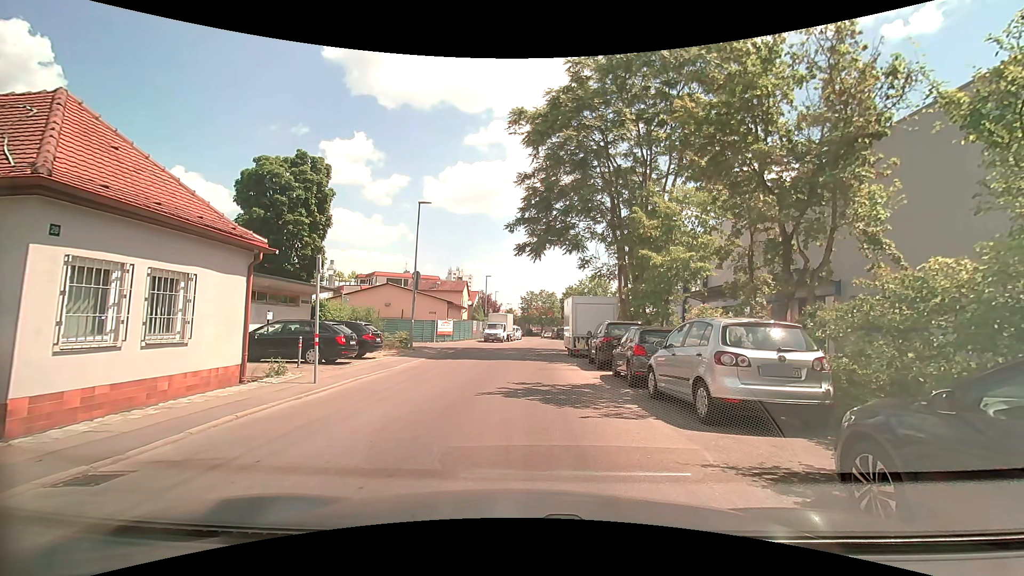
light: Day
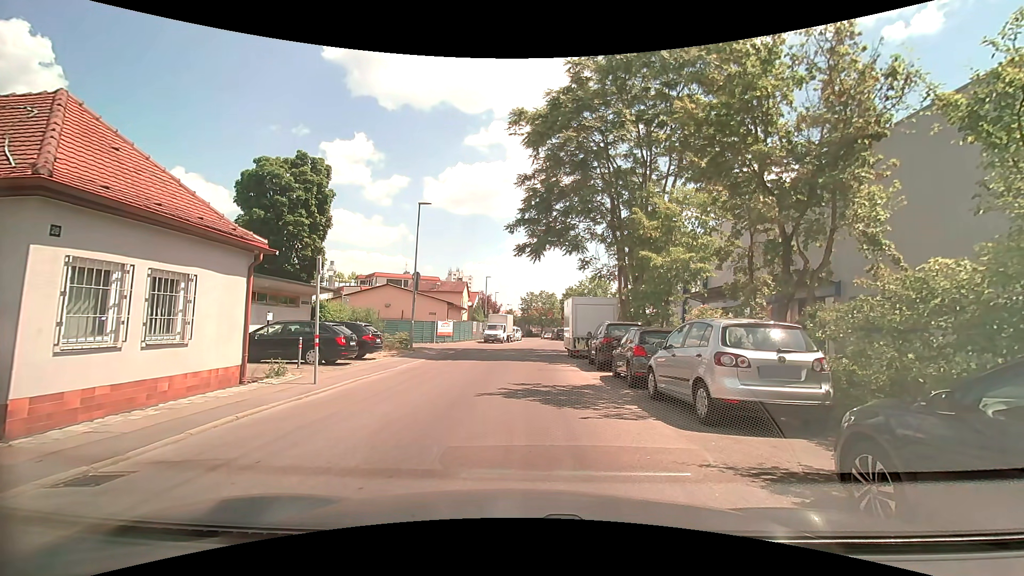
(0.0, 0.0) m; 0°
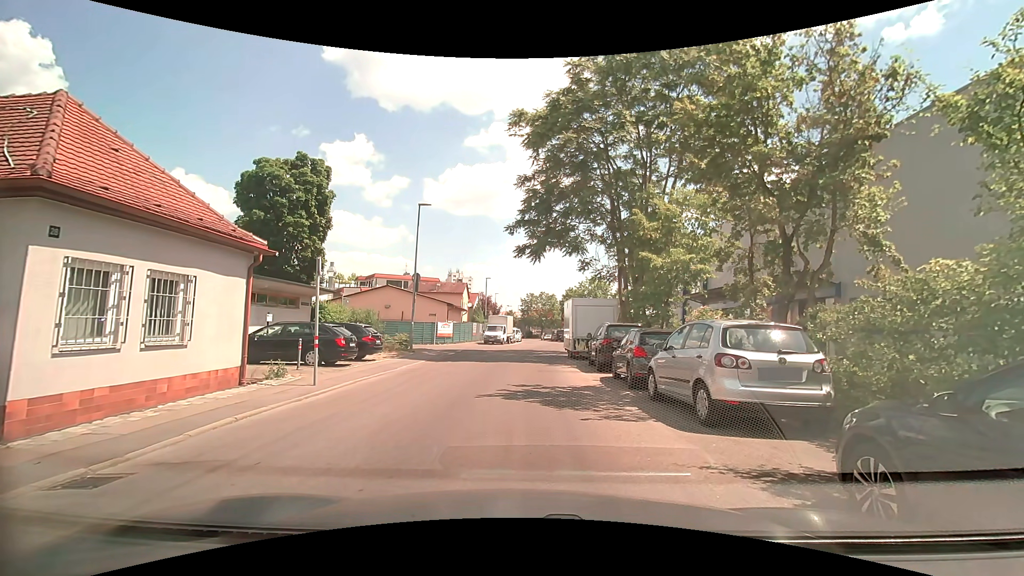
(0.0, 0.0) m; 0°
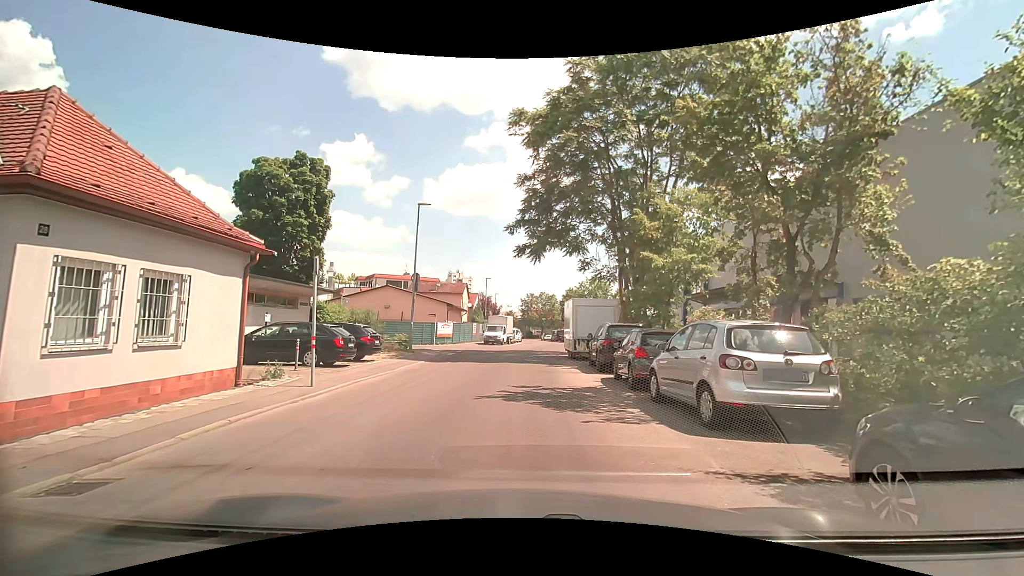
(0.0, +0.1) m; 0°
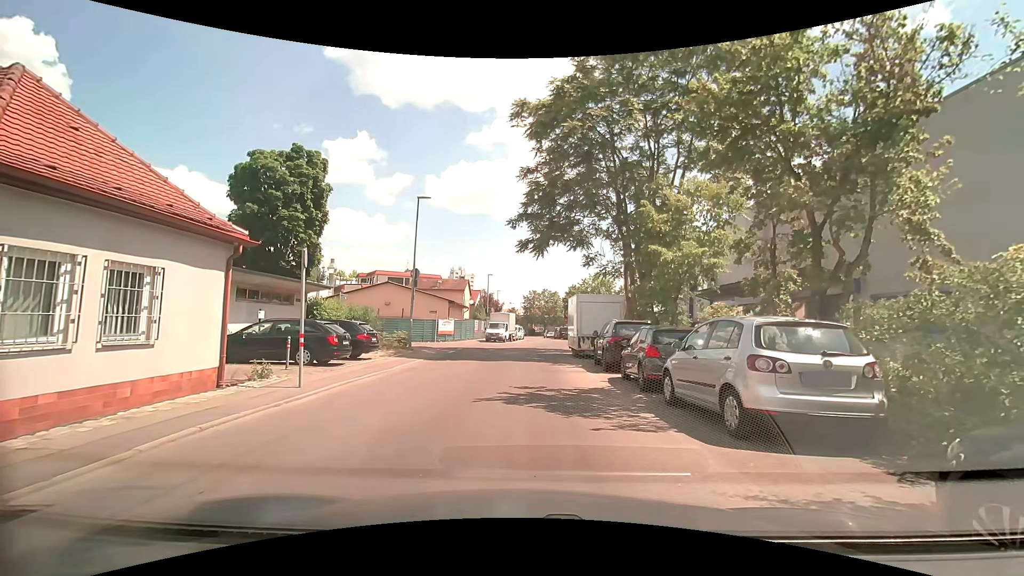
(0.0, +0.8) m; 0°
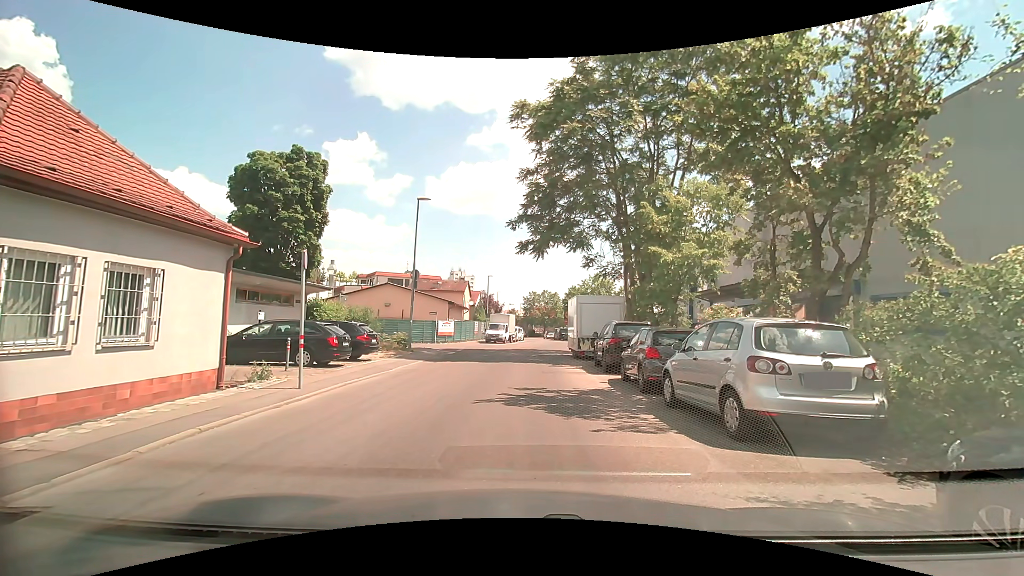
(0.0, +0.1) m; 0°
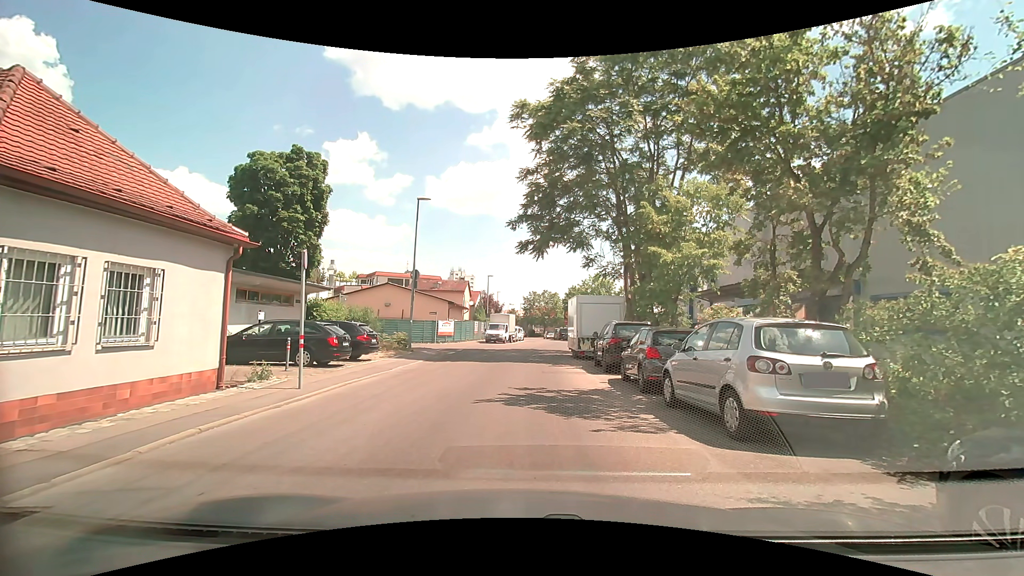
(0.0, 0.0) m; 0°
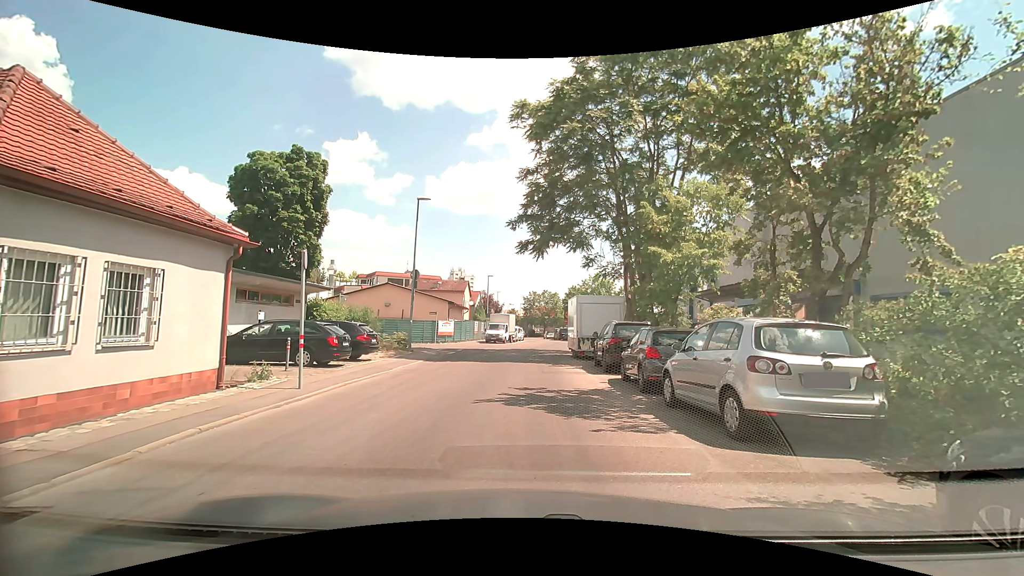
(0.0, 0.0) m; 0°
